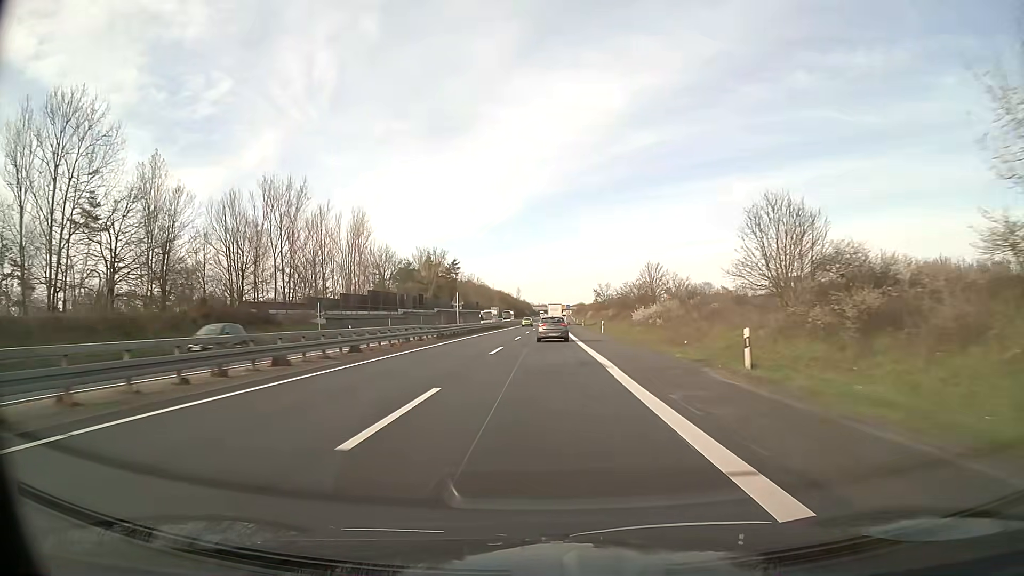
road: trunk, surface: asphalt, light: Day
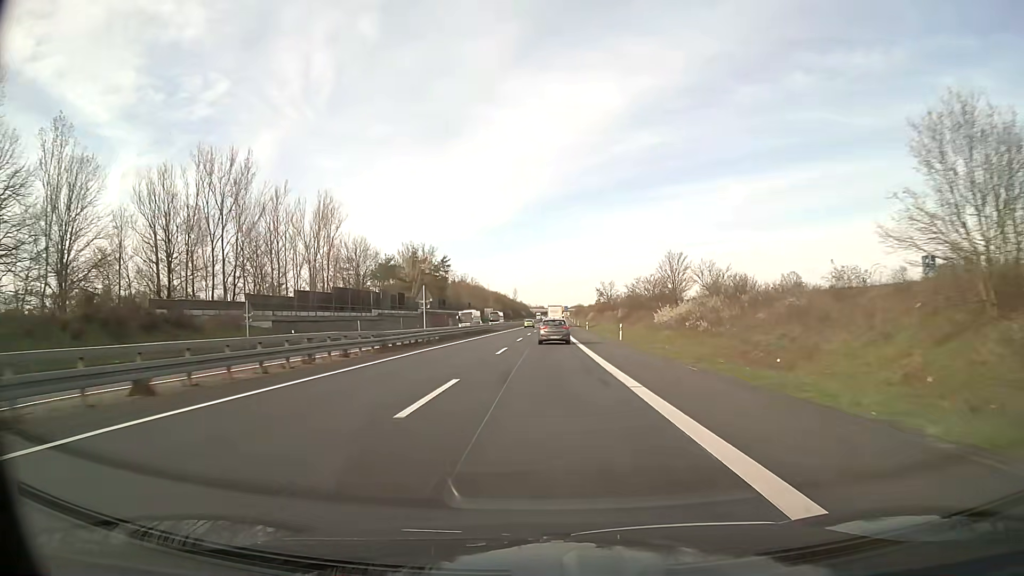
(0.0, +15.6) m; 0°
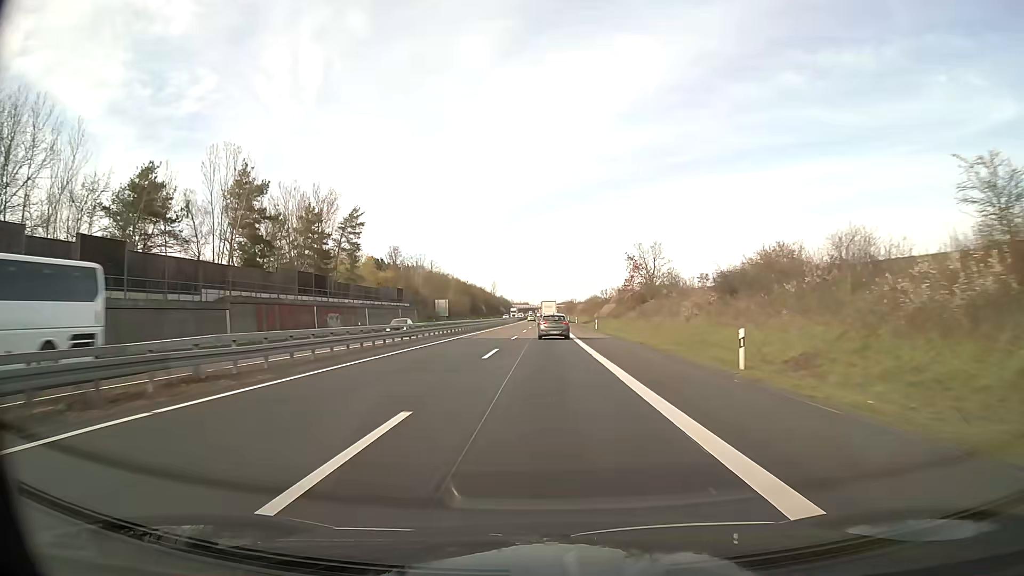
(+1.1, +77.8) m; +1°
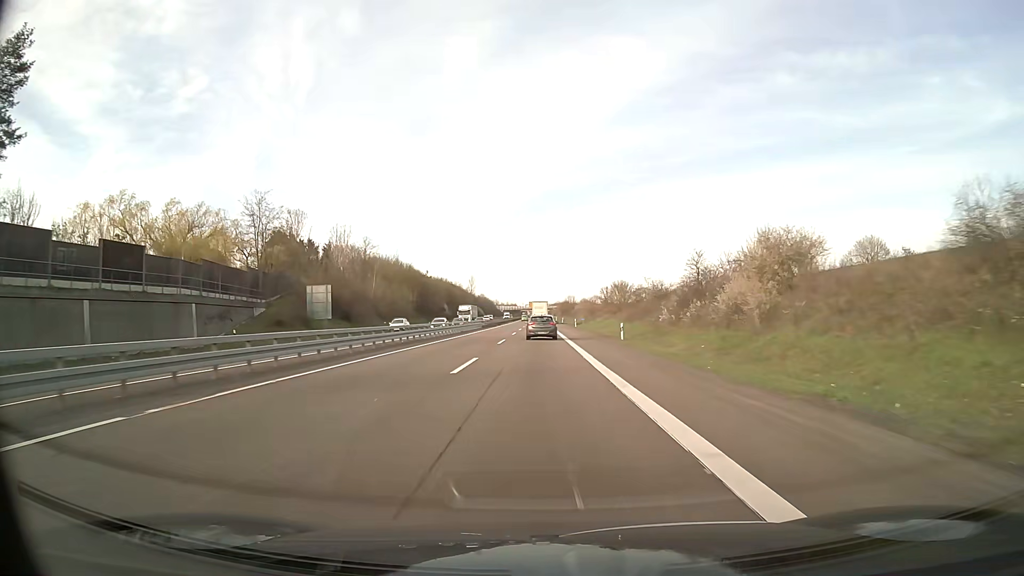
(+0.6, +77.3) m; +1°
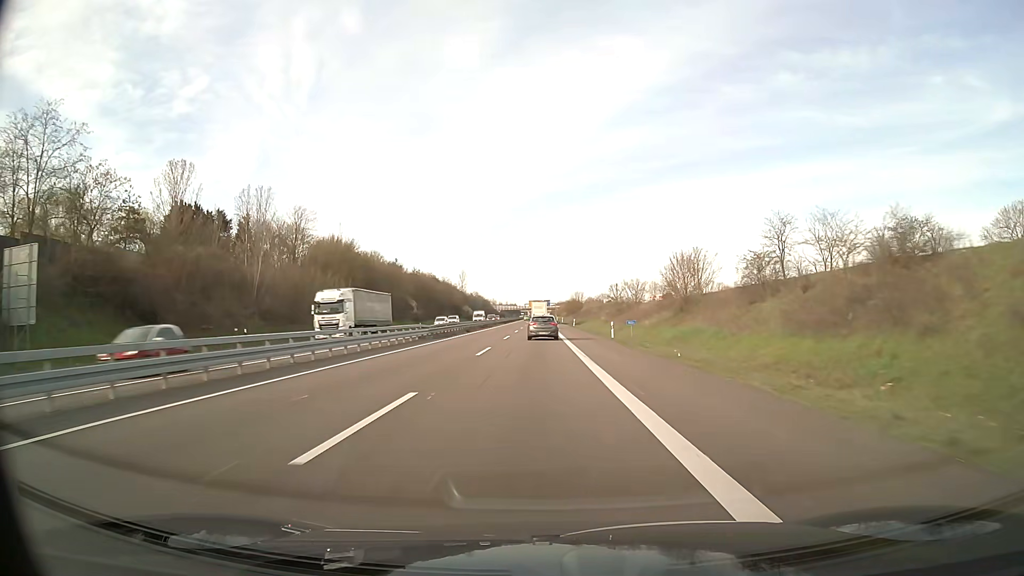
(0.0, +46.4) m; 0°
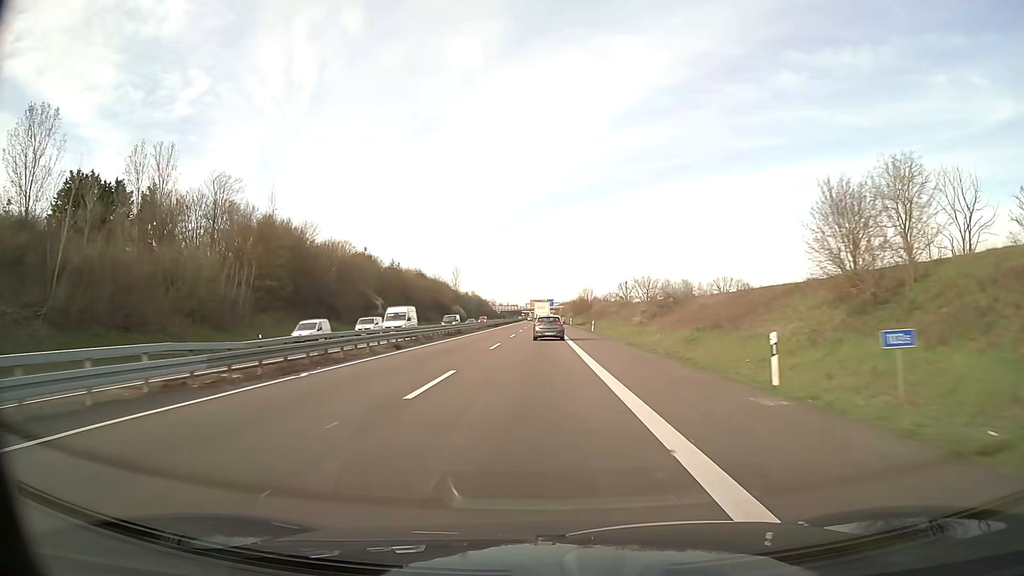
(0.0, +30.9) m; 0°
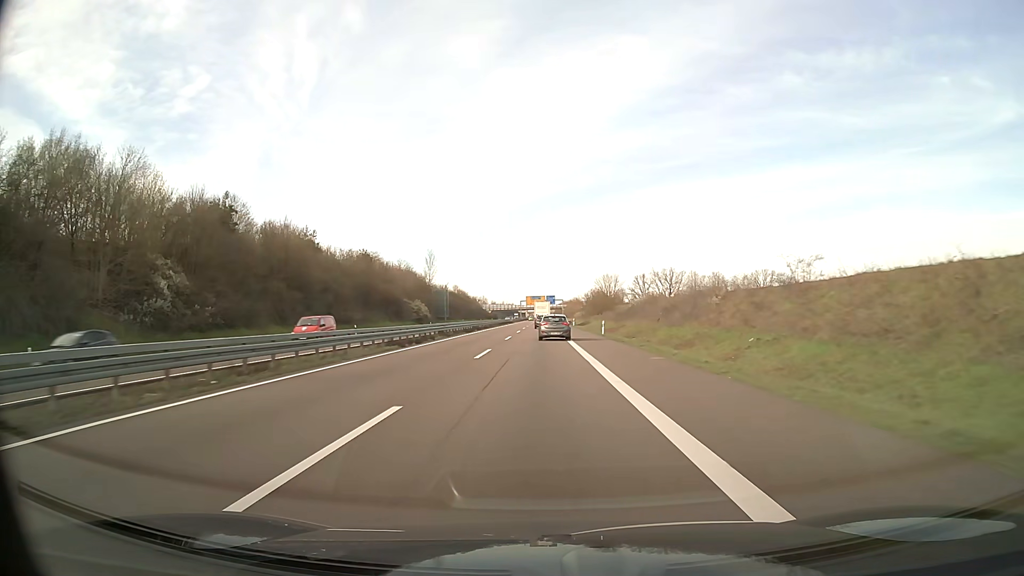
(0.0, +61.4) m; 0°
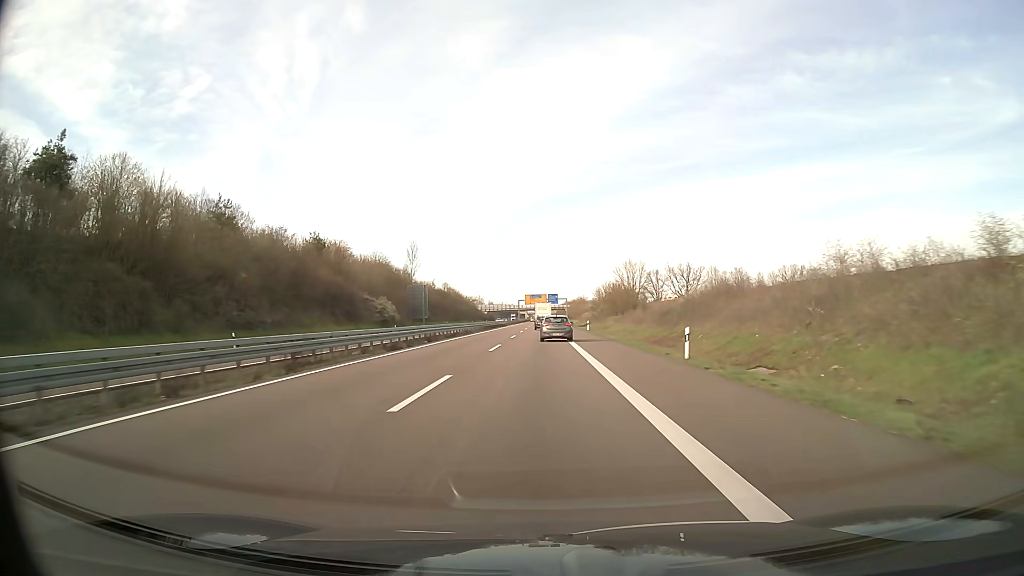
(0.0, +30.5) m; 0°
(0, +10) (0, +20) (0, +30) (0, +40) (0, +50) (0, +60) (0, +70) (0, +80) (0, +90) (0, +100) m
